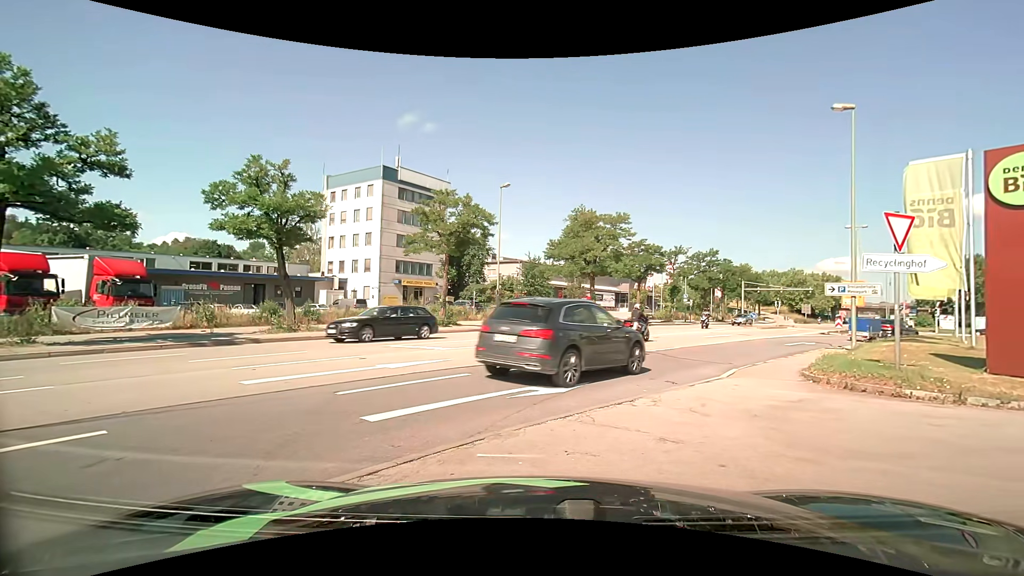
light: Day
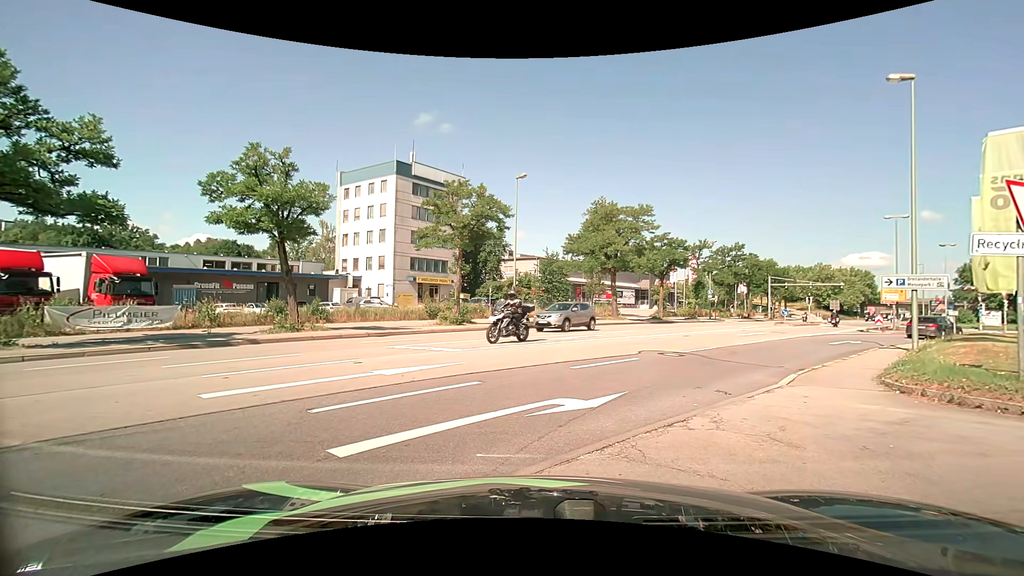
(0.0, +1.7) m; 0°
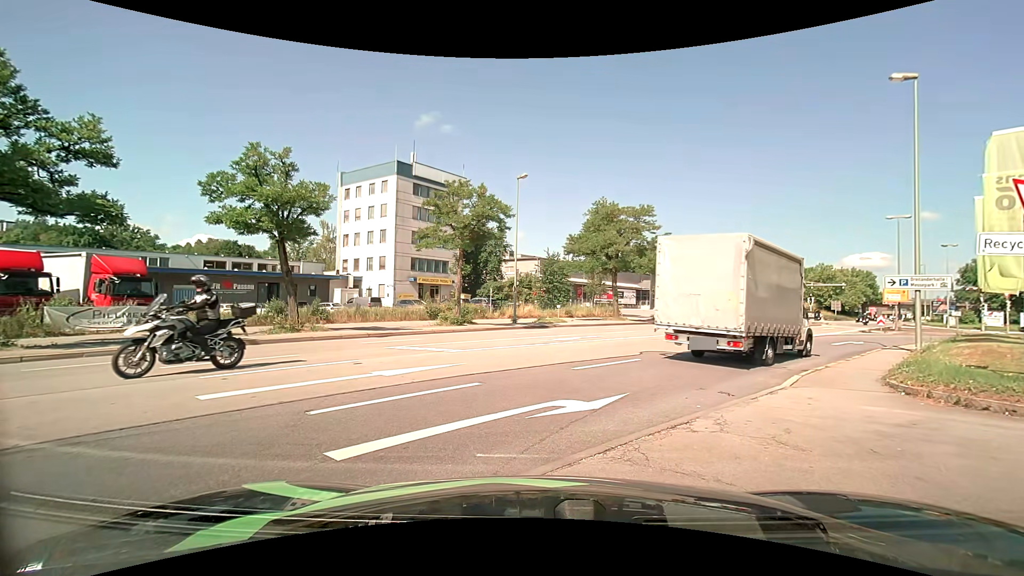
(0.0, +0.1) m; 0°
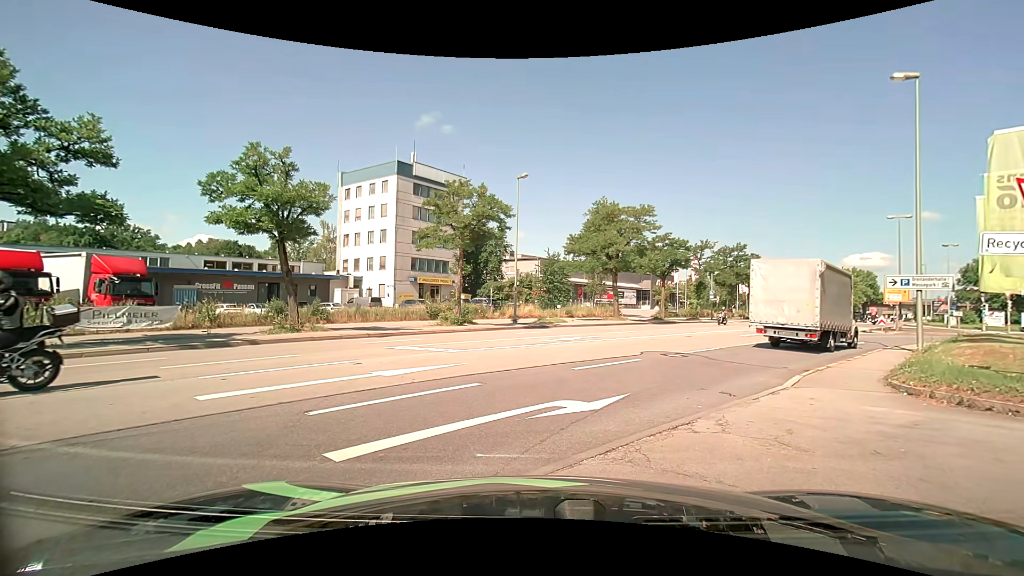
(0.0, 0.0) m; 0°
